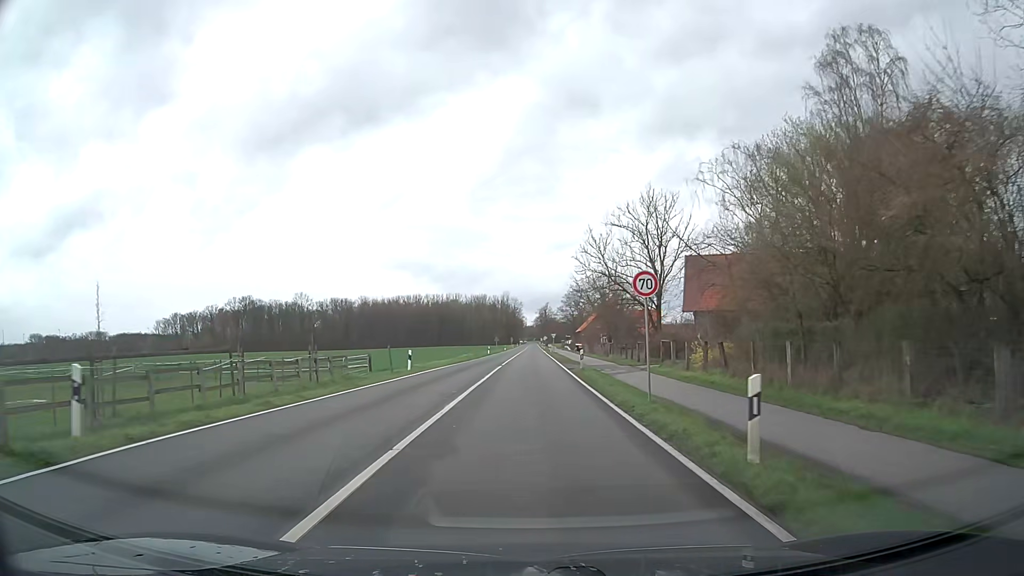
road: secondary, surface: asphalt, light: Day
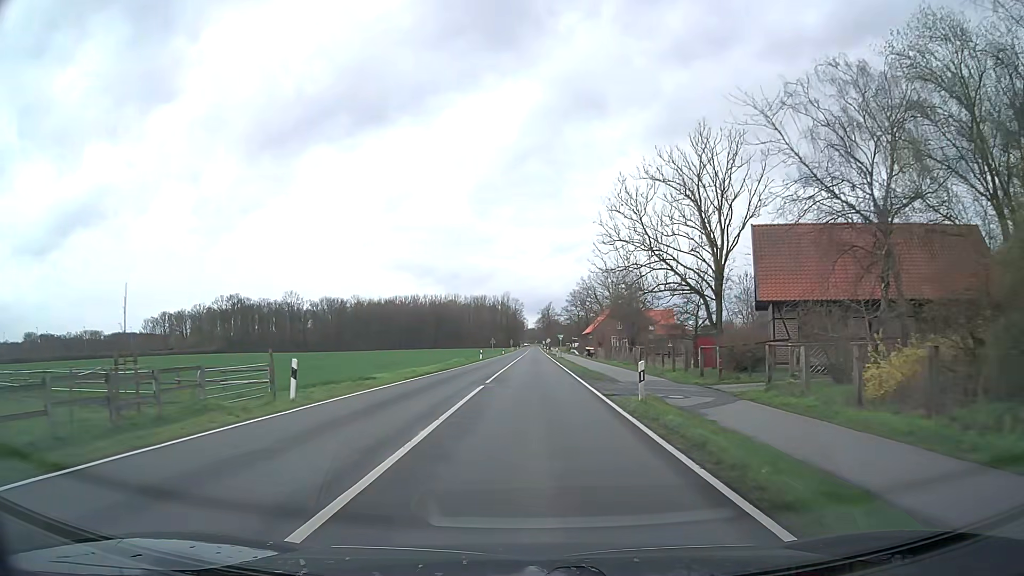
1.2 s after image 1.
(-0.1, +16.6) m; 0°
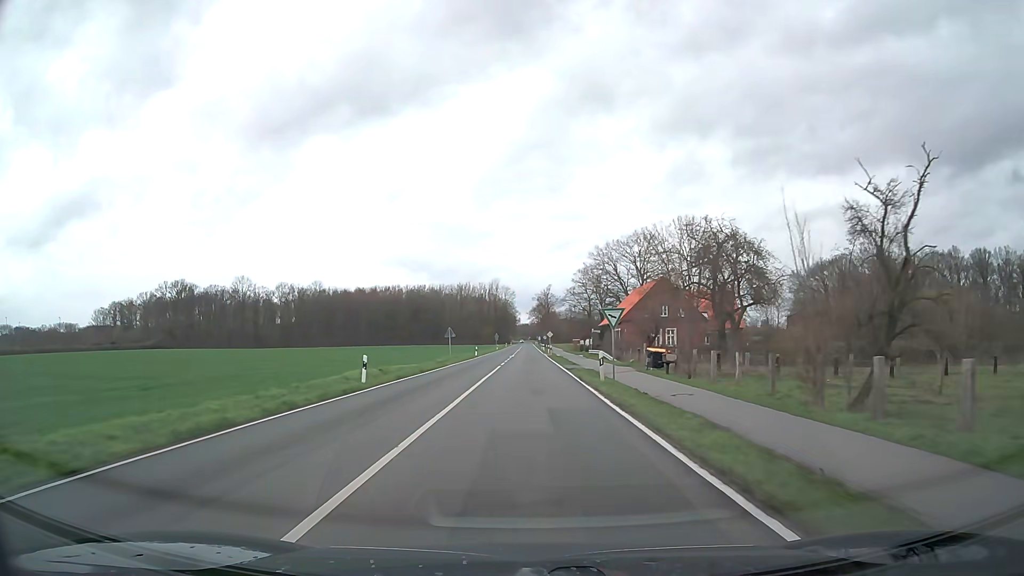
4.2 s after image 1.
(+0.4, +48.8) m; +1°
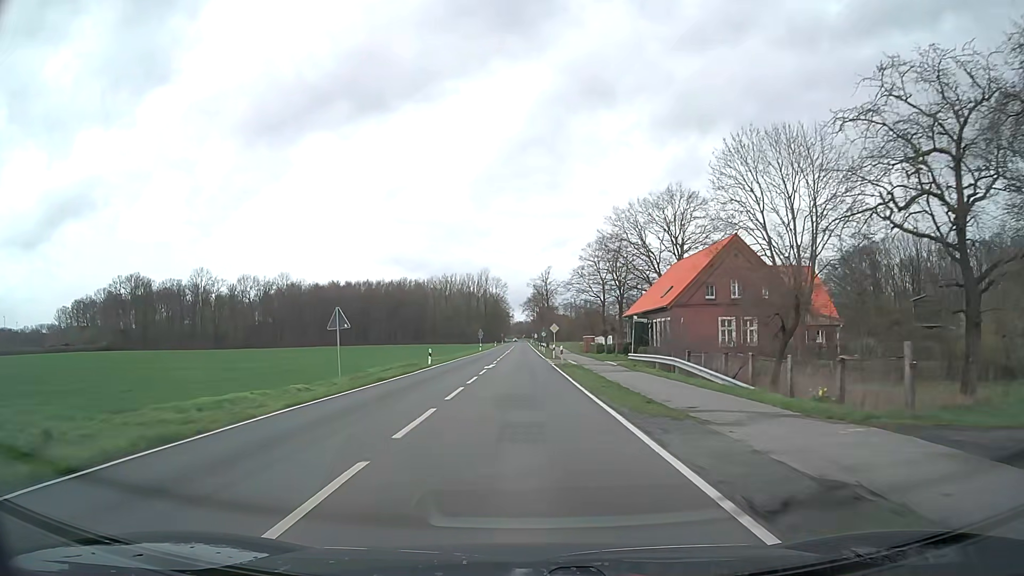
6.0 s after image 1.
(+0.1, +31.3) m; 0°
